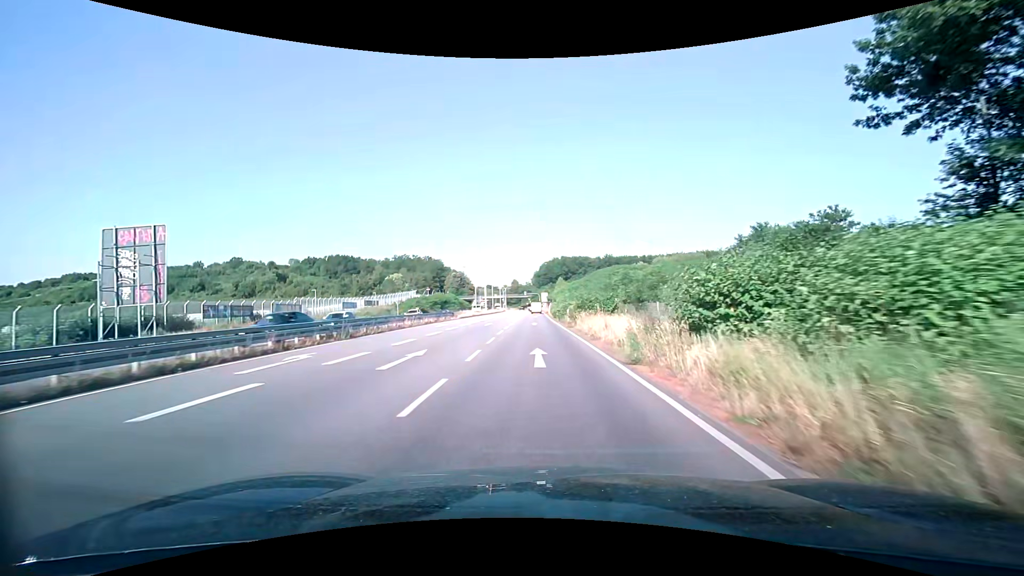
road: primary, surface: asphalt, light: Day
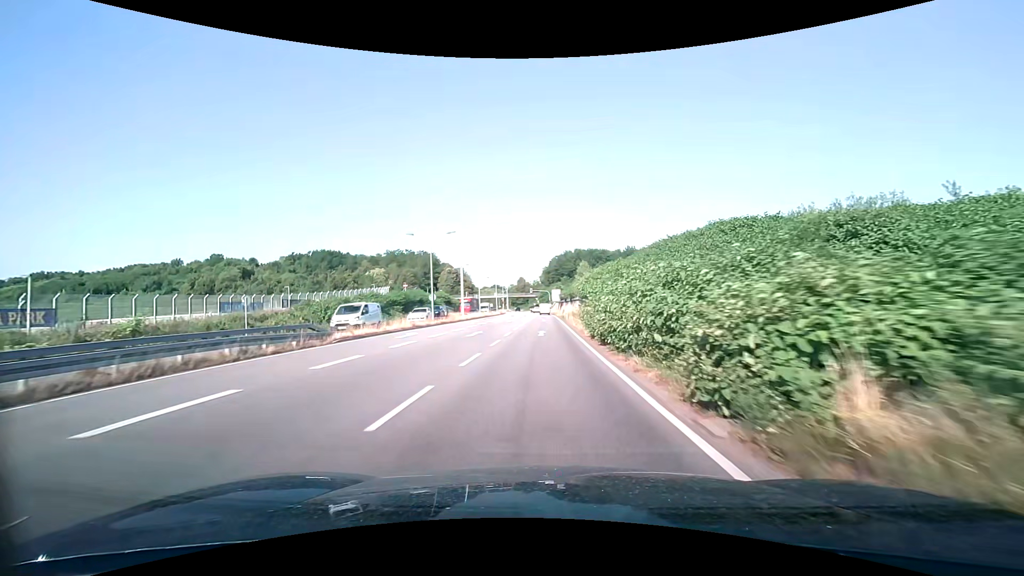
(-0.5, +36.8) m; -1°
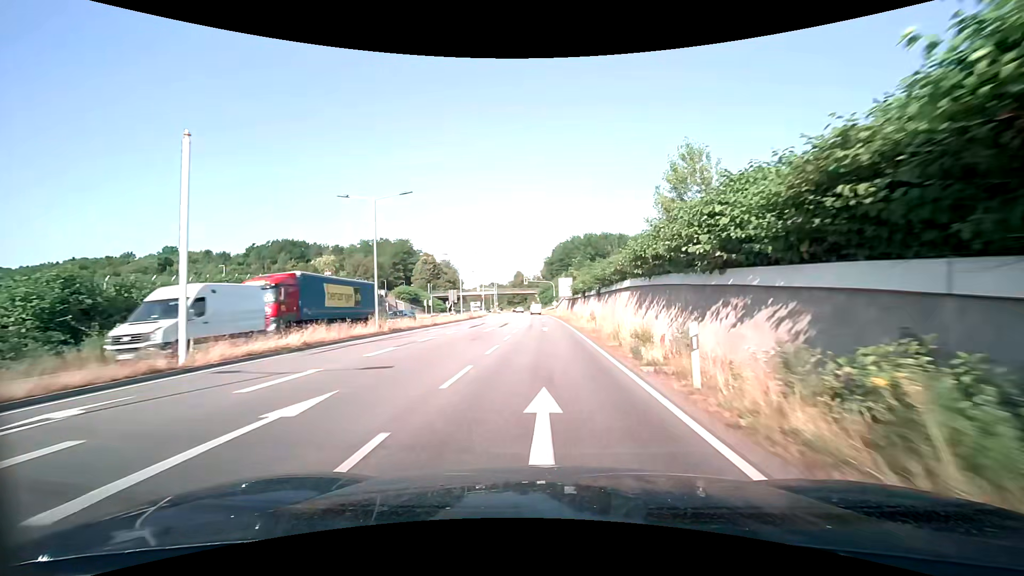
(0.0, +45.3) m; 0°
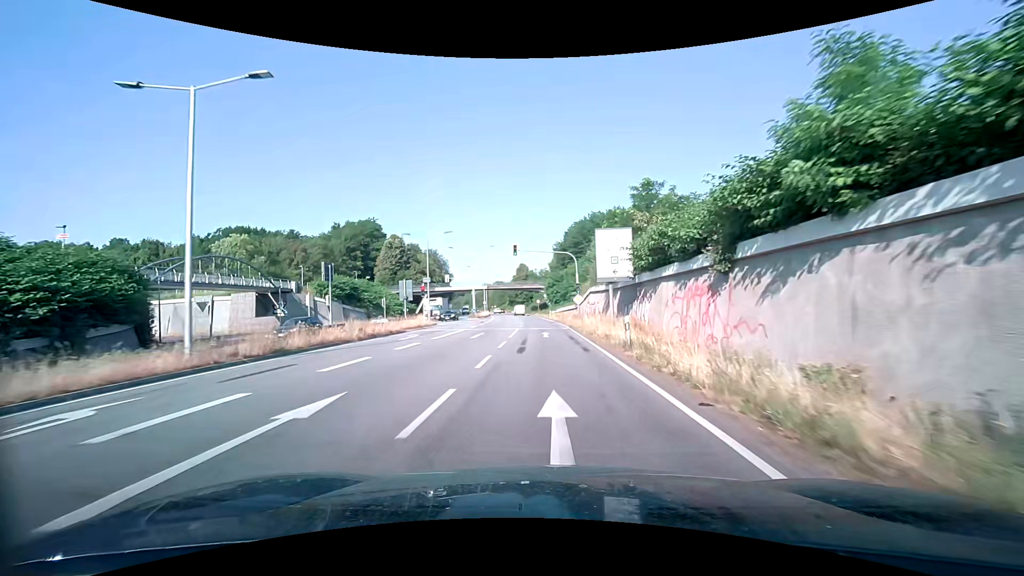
(-0.1, +45.3) m; -1°
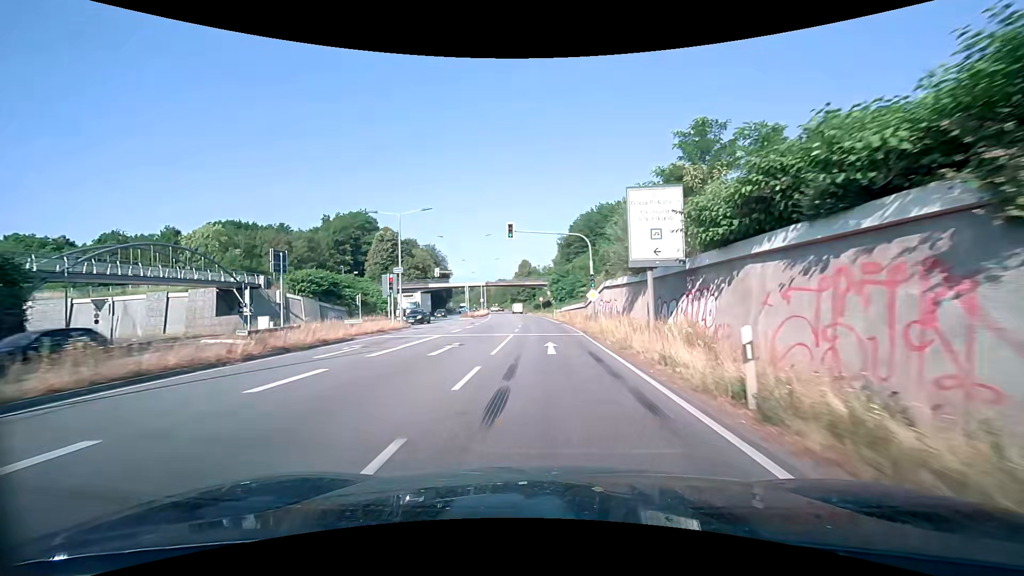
(-0.1, +9.1) m; 0°
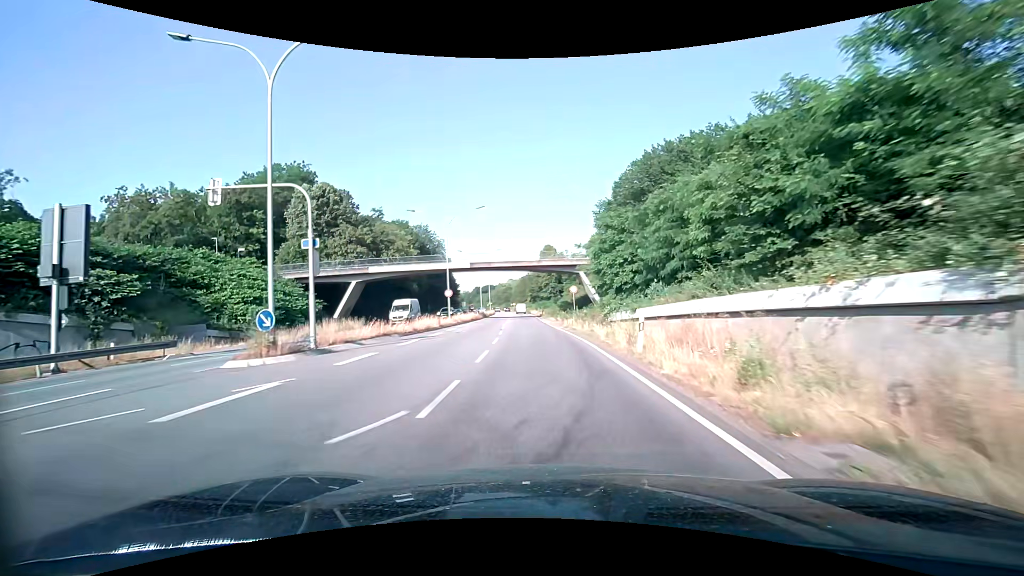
(-0.6, +45.7) m; -3°
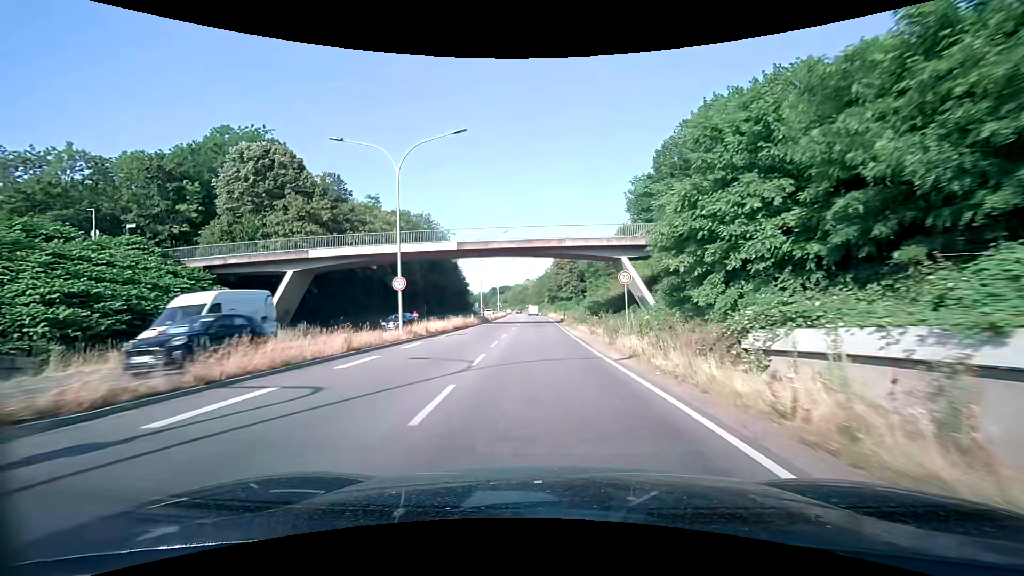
(-0.5, +18.5) m; -3°
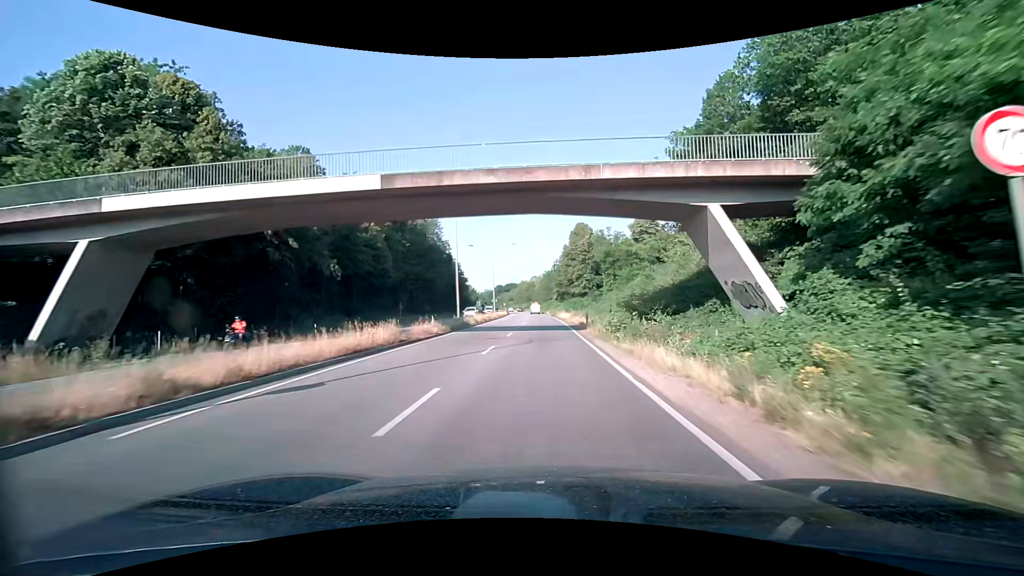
(-0.1, +18.6) m; -1°
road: trunk
(0, +10) (0, +20) (0, +30) (0, +40) (0, +50) (0, +60) (-1, +70) (-1, +80) (-1, +90) (-2, +100) m
